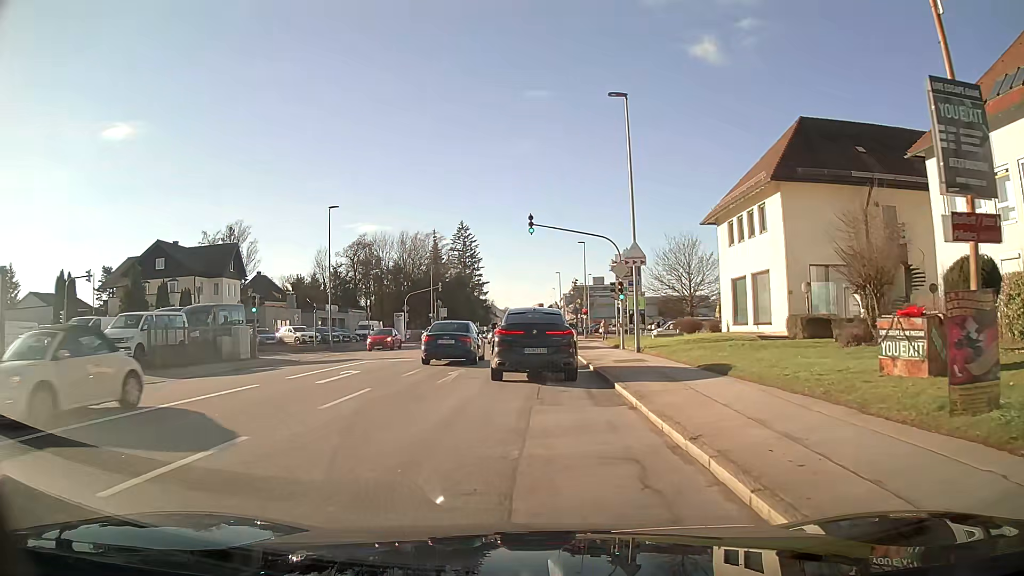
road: tertiary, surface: asphalt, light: Day
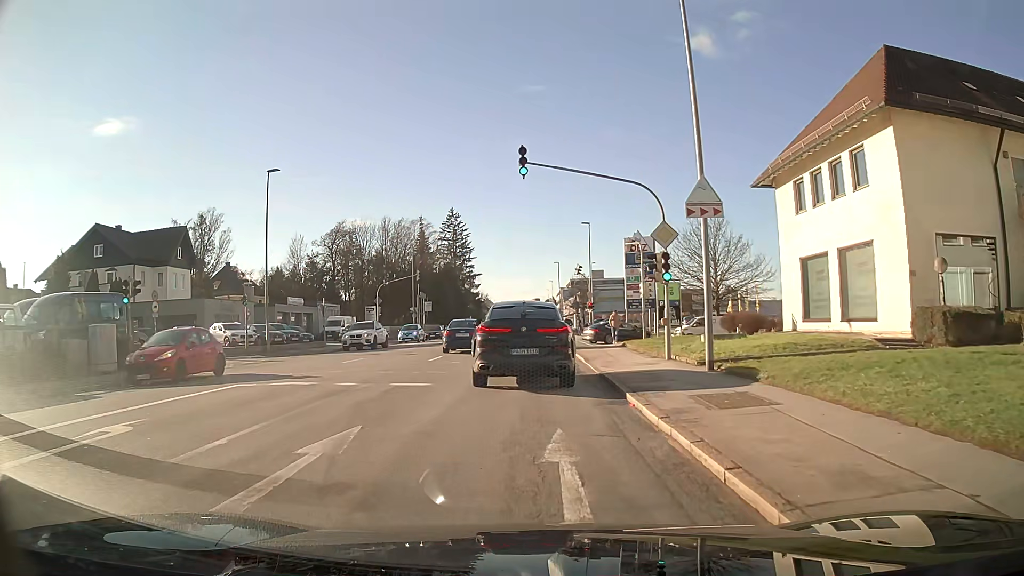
(0.0, +11.2) m; 0°
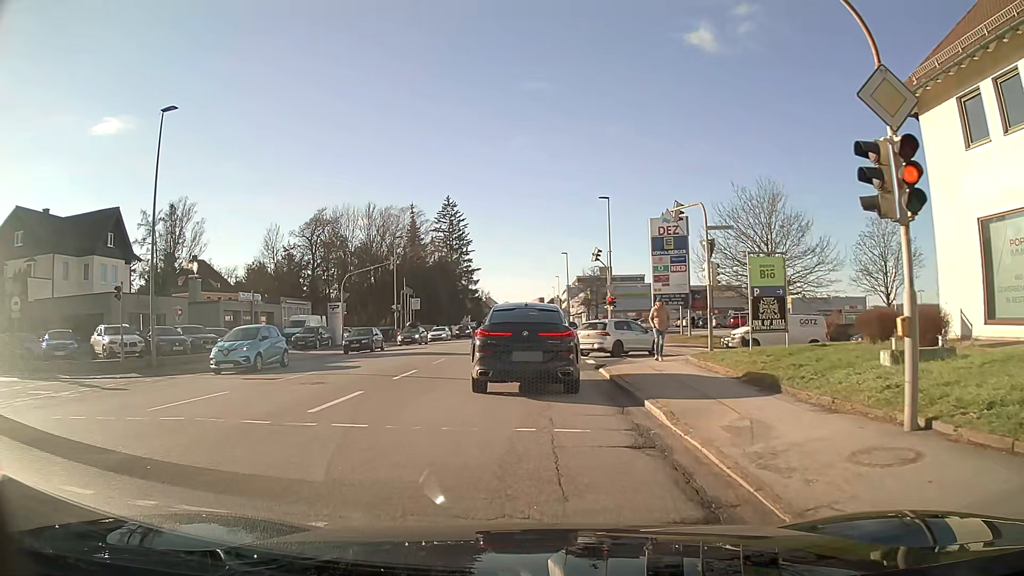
(0.0, +12.6) m; 0°
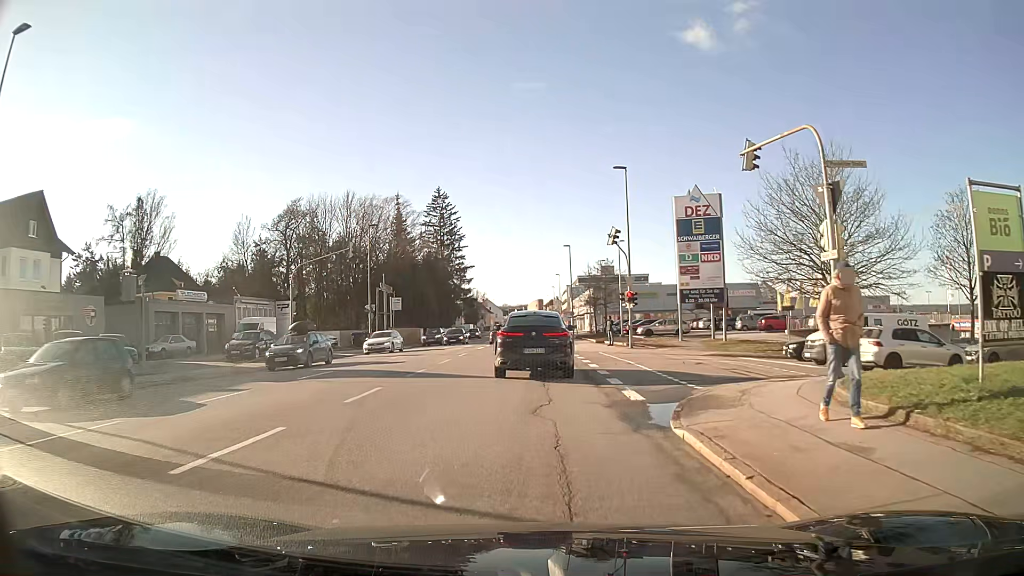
(0.0, +10.4) m; 0°
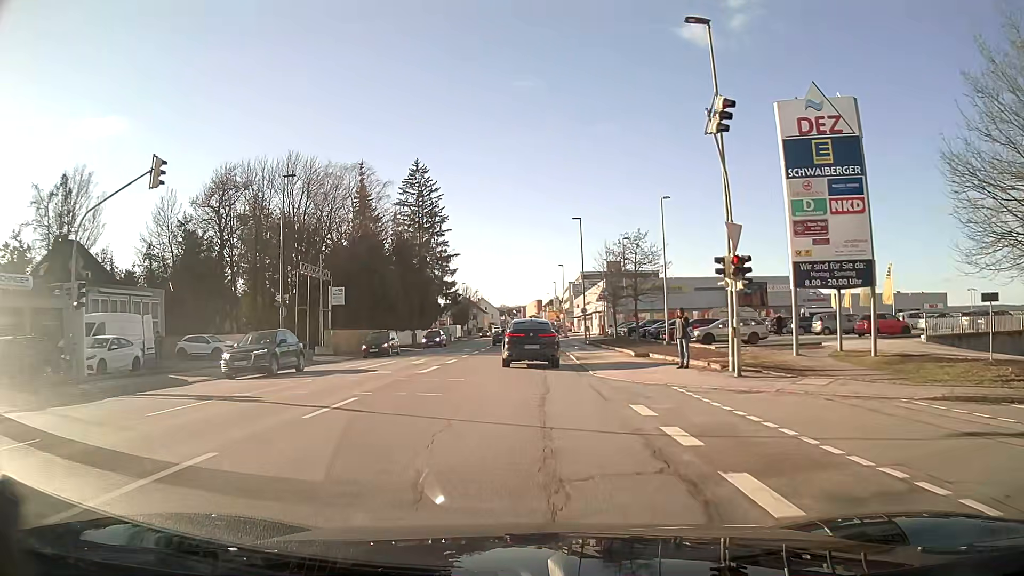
(+0.1, +20.3) m; 0°
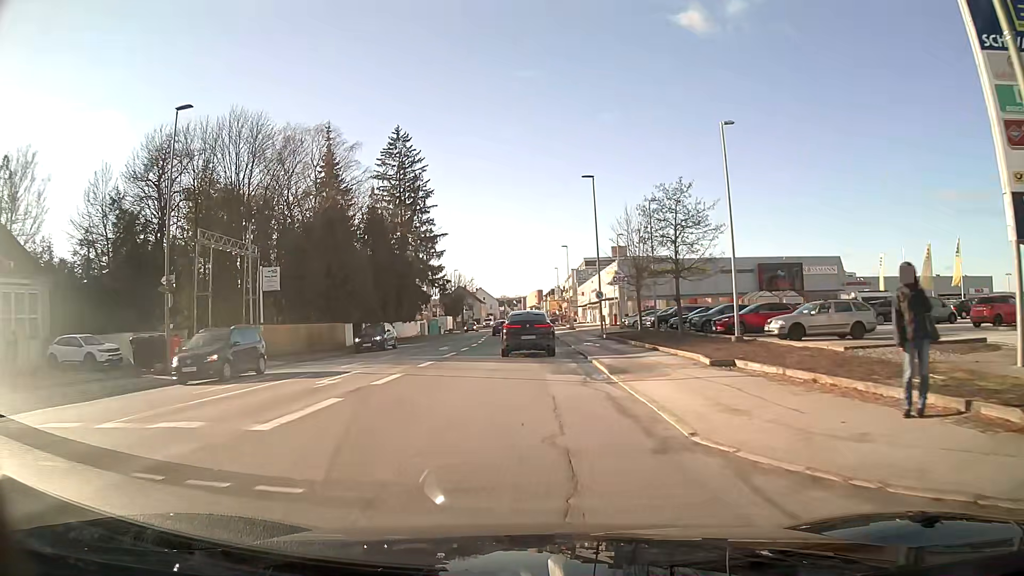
(0.0, +12.8) m; 0°
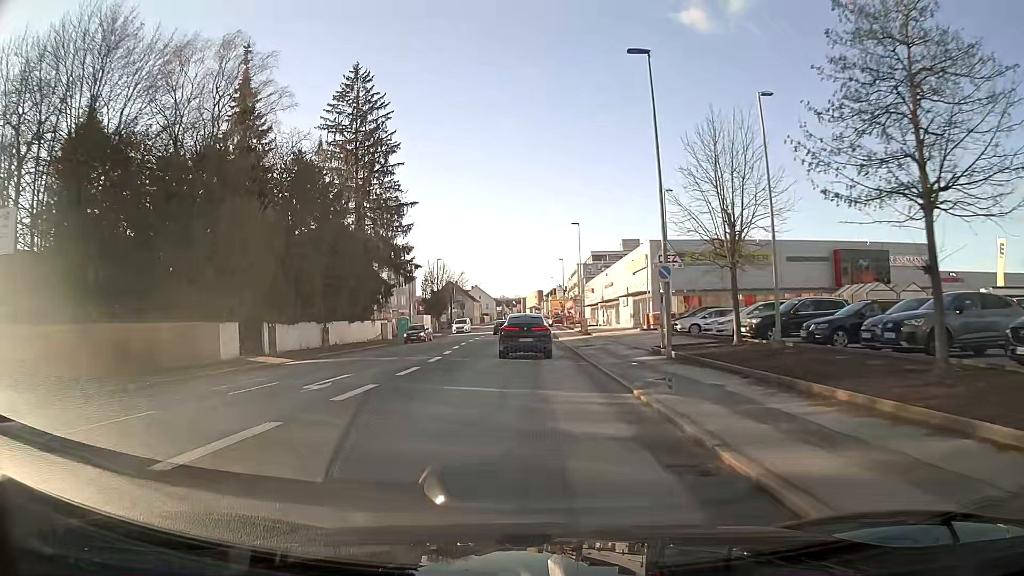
(0.0, +21.0) m; 0°
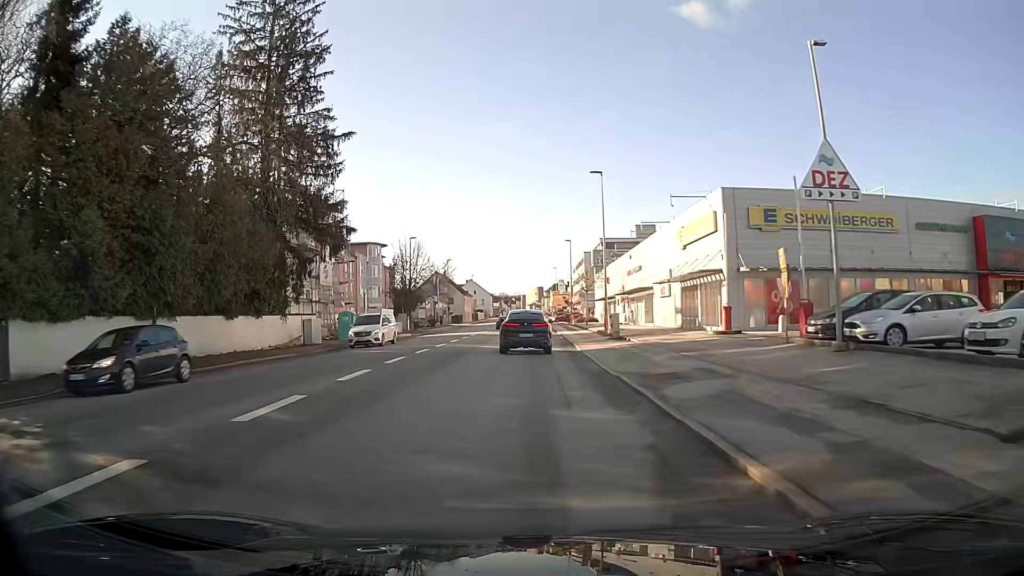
(0.0, +21.3) m; 0°
